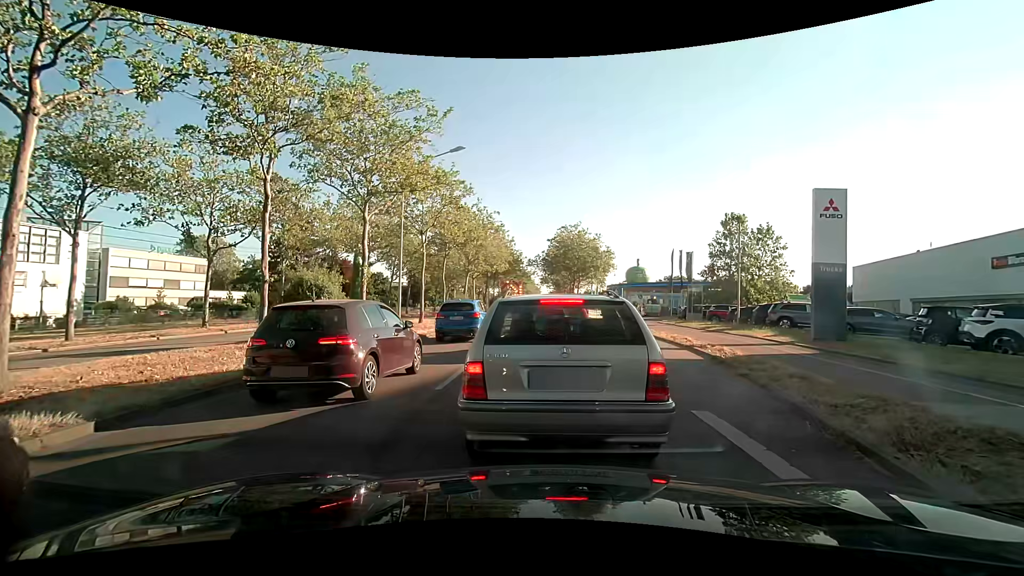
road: primary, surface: asphalt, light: Day
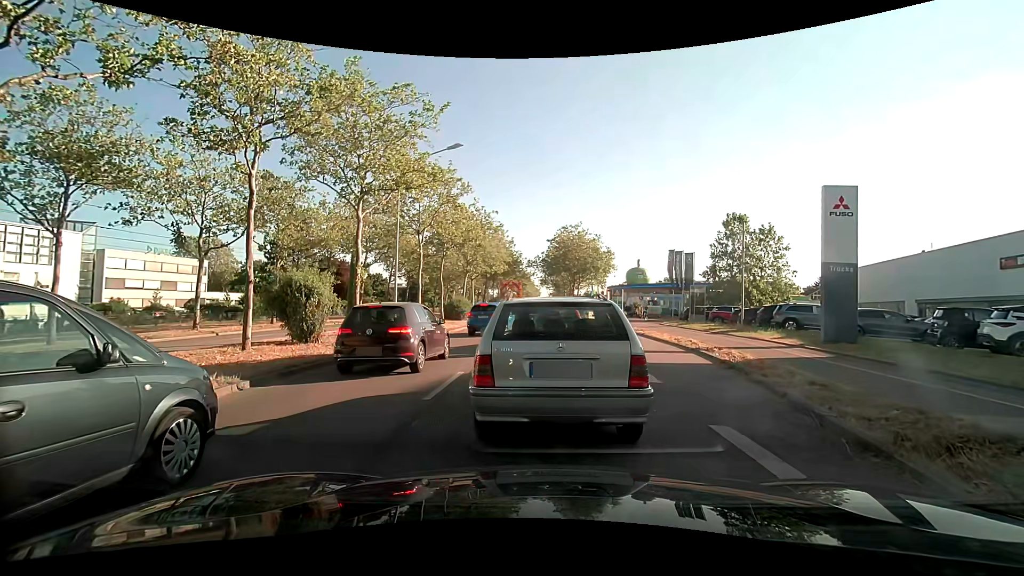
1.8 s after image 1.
(0.0, +0.7) m; 0°
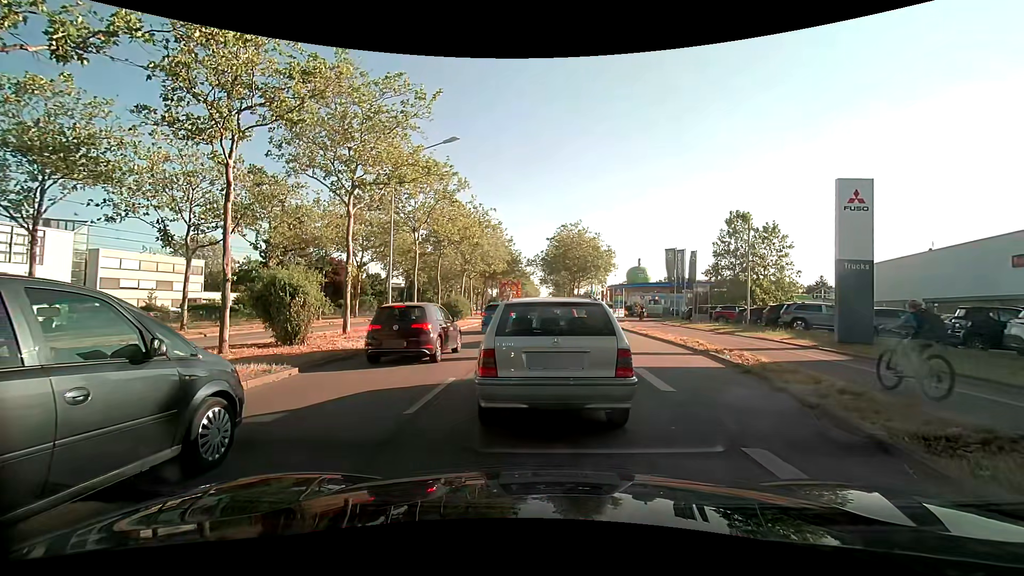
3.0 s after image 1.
(0.0, +0.9) m; 0°
